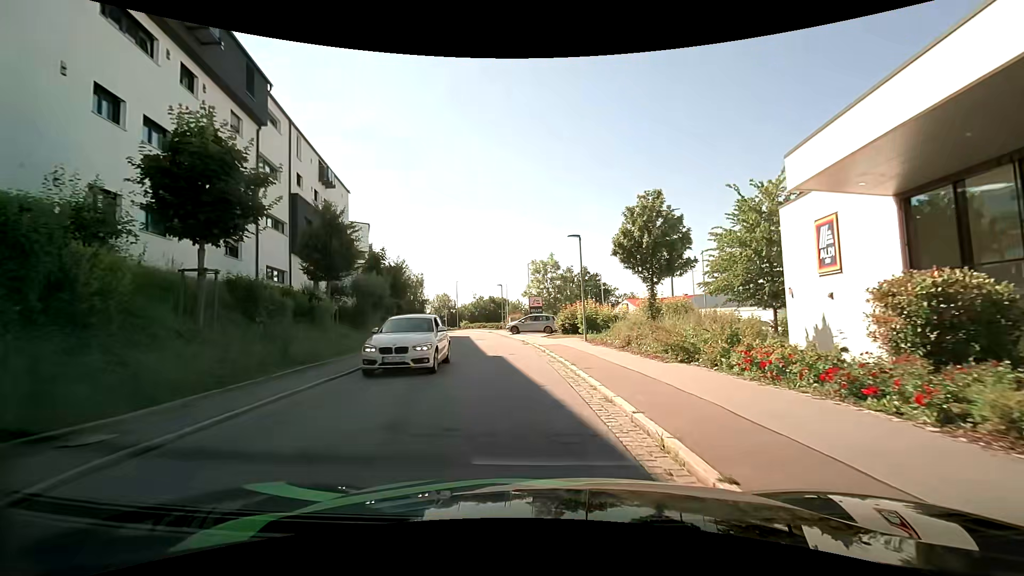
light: Day
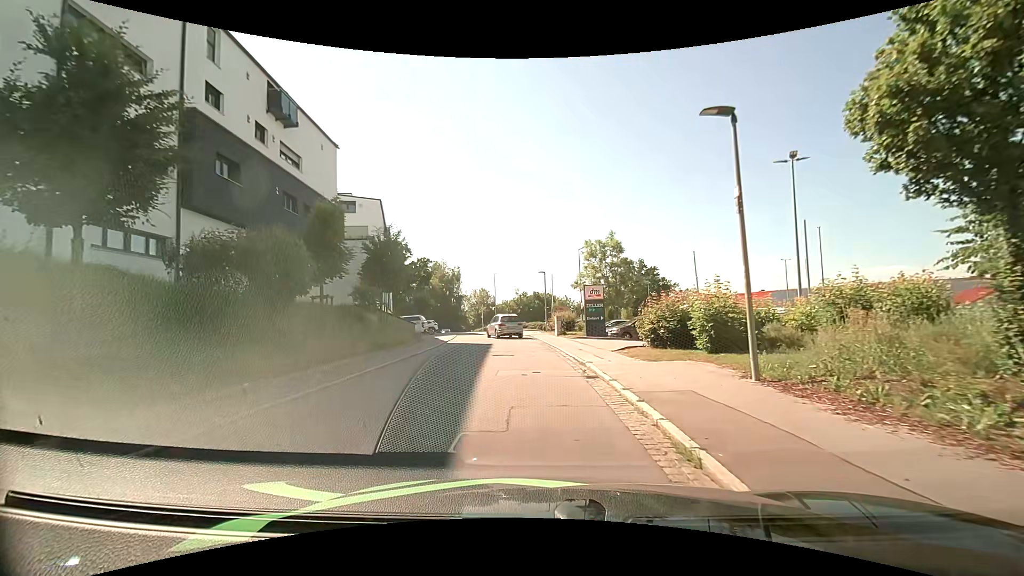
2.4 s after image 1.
(-0.7, +14.1) m; -6°
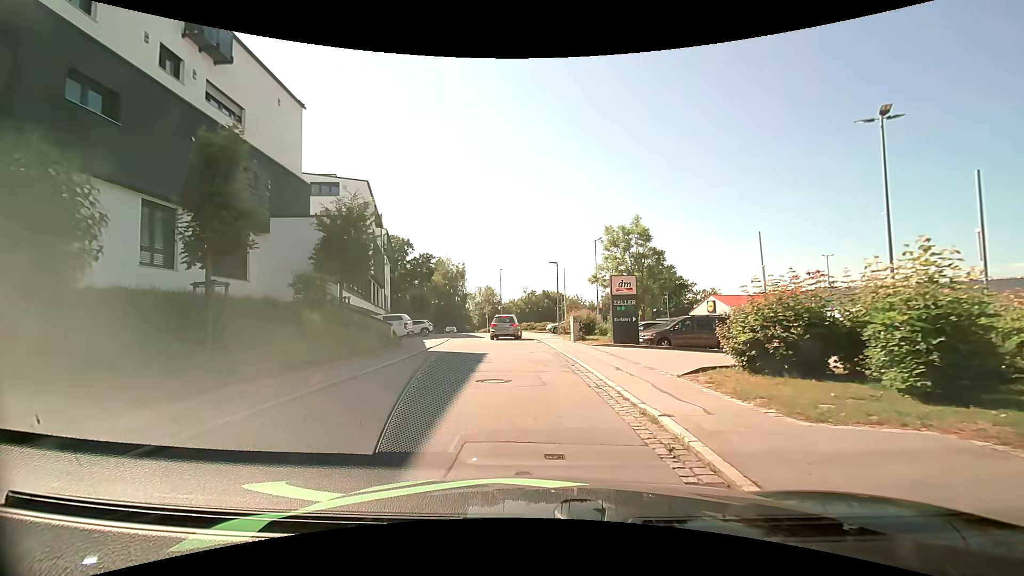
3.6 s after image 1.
(0.0, +7.2) m; +1°
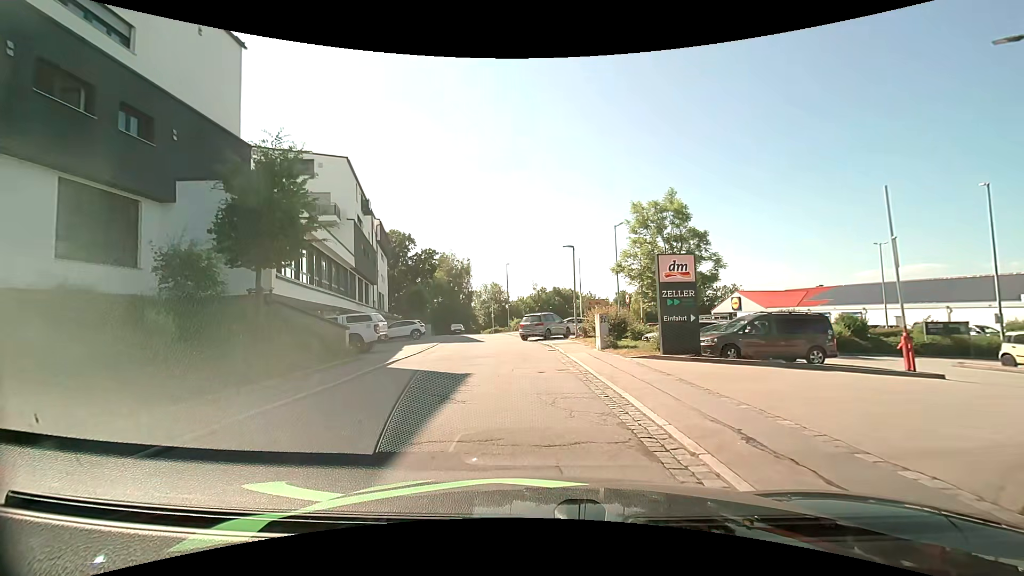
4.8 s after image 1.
(-0.3, +7.2) m; -3°
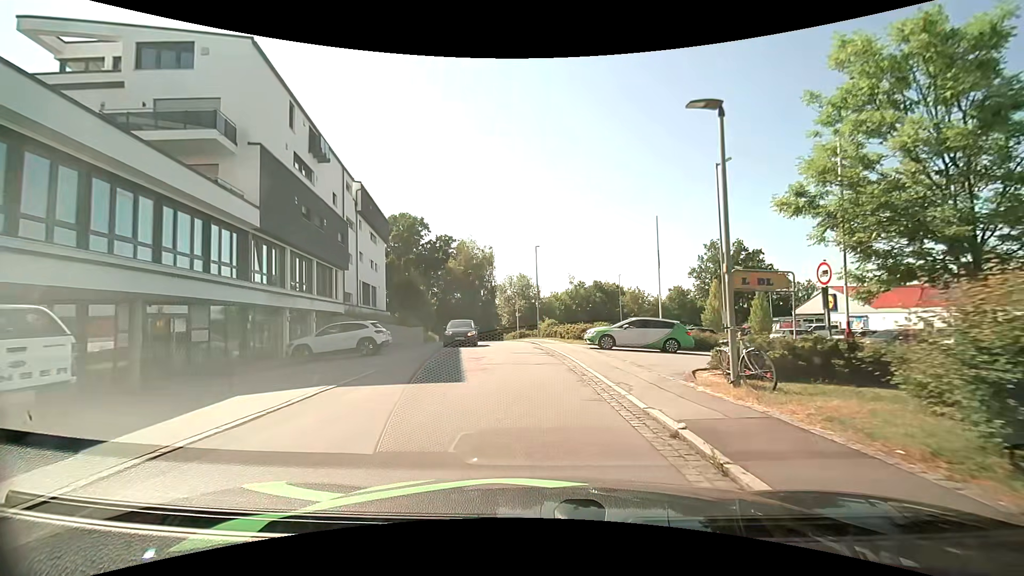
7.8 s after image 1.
(-0.4, +17.7) m; -3°
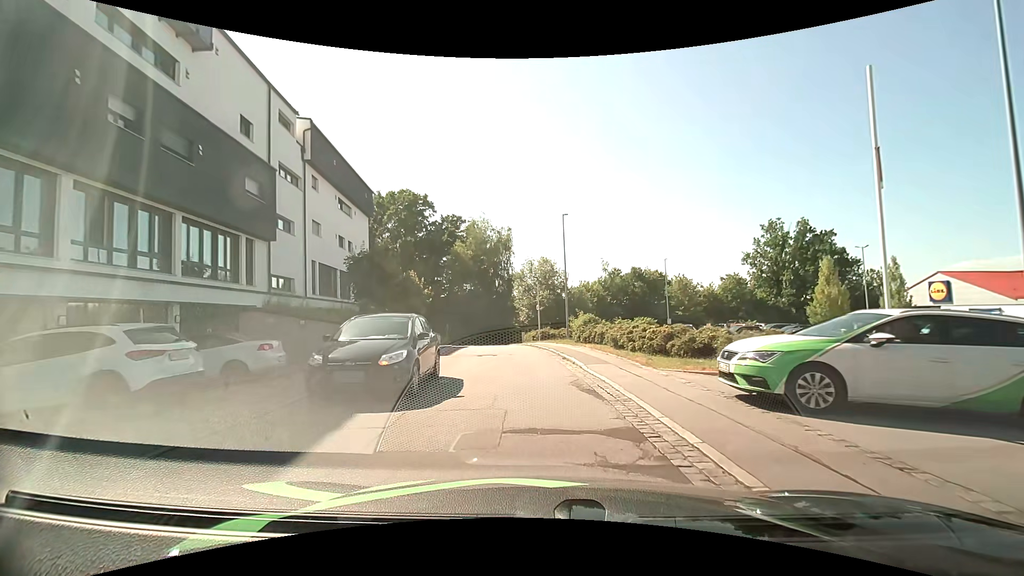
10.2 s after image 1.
(-0.3, +14.5) m; -2°
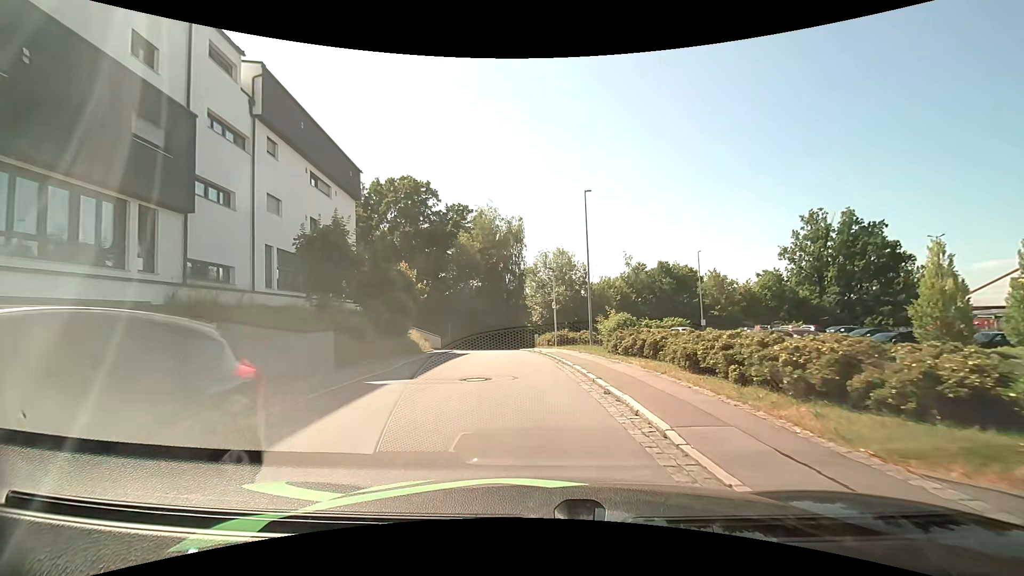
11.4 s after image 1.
(-0.2, +7.4) m; -2°
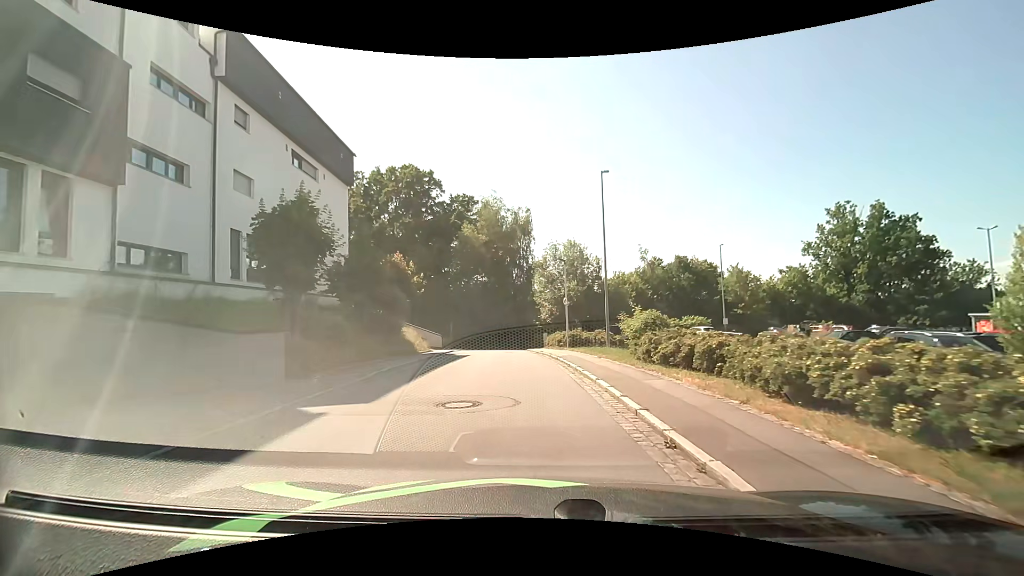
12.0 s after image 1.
(0.0, +3.8) m; -2°
